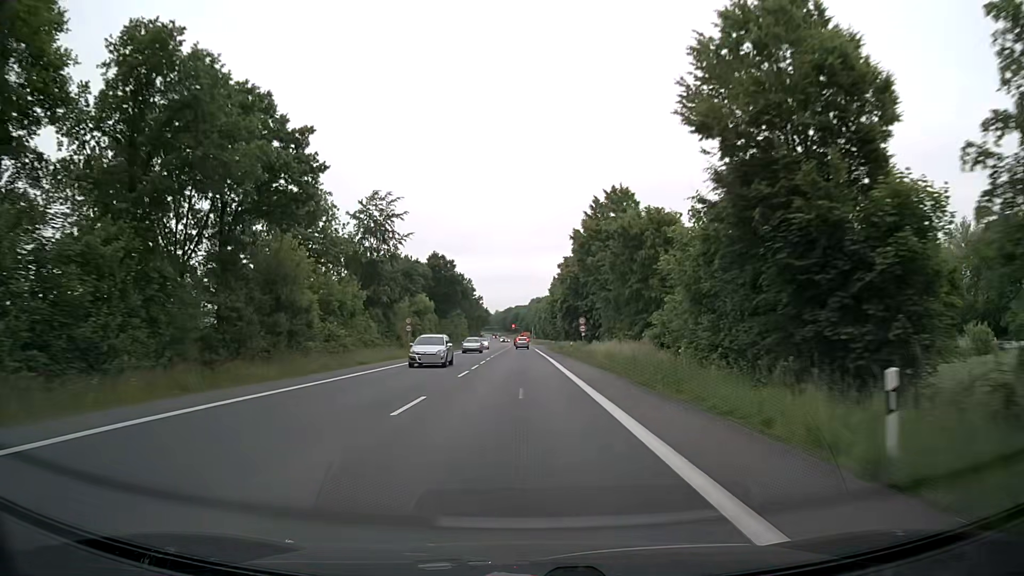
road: primary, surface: asphalt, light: Day
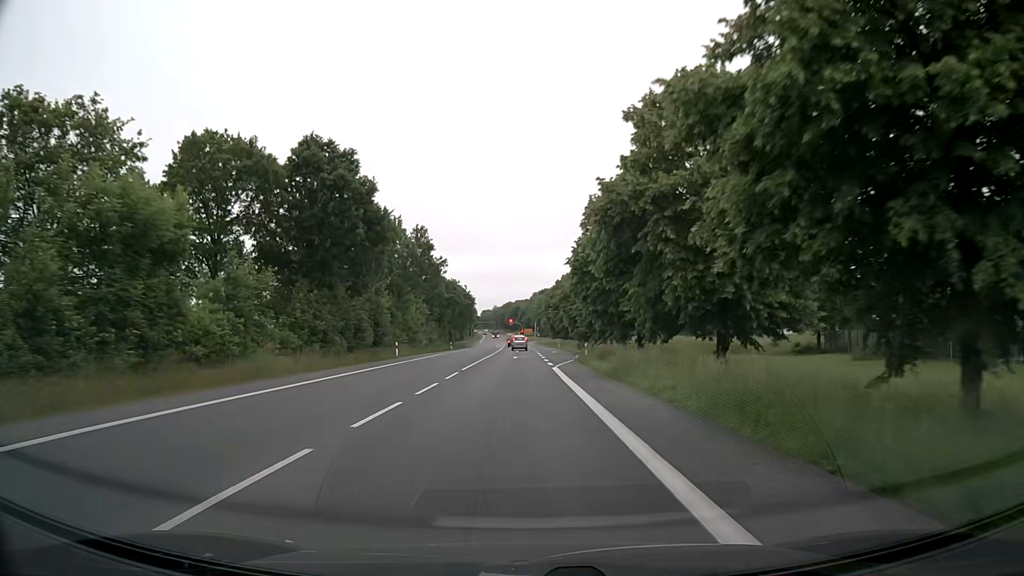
(-0.2, +55.5) m; 0°
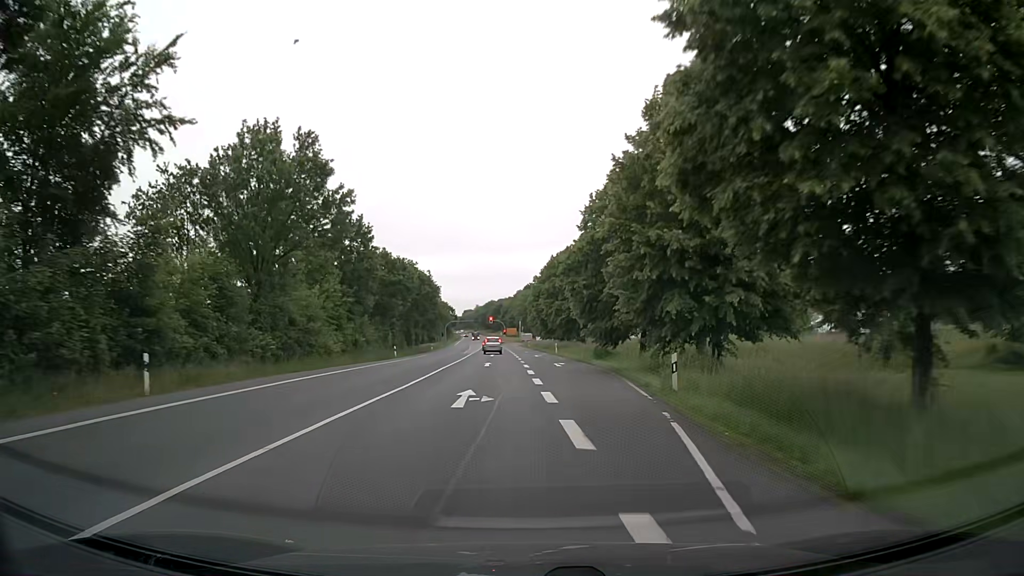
(+0.2, +31.6) m; +1°
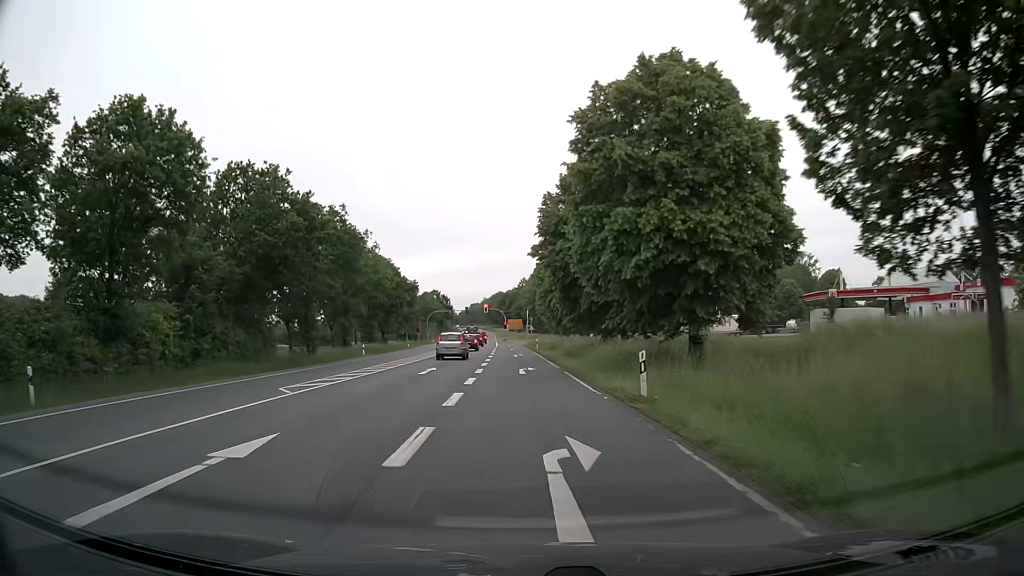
(+0.9, +49.4) m; -1°
(0, +10) (0, +20) (0, +30) (-1, +40) (-1, +50) (-1, +60) (-2, +70) (-2, +80) (-3, +90) (-2, +100) m
